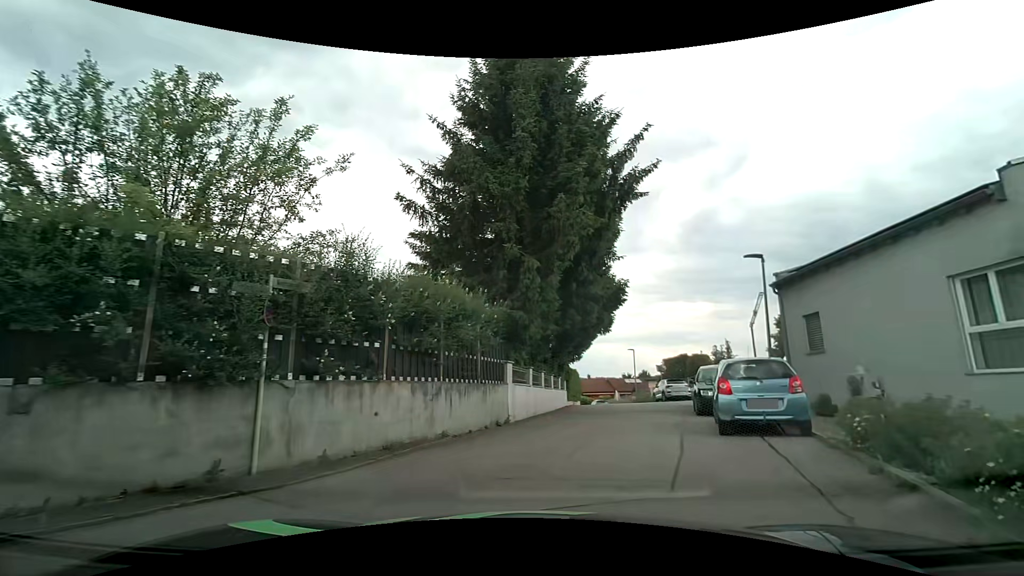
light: Day
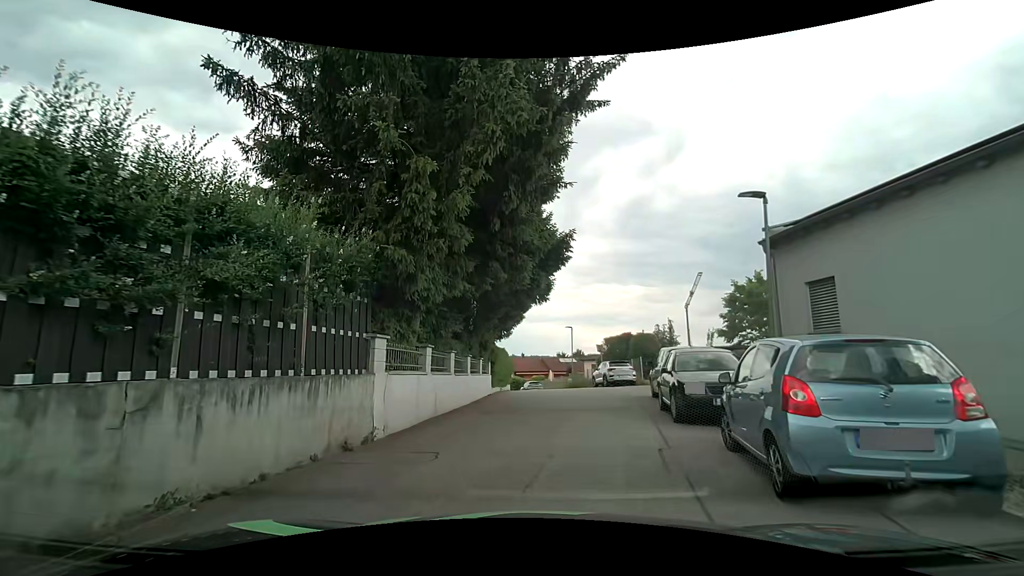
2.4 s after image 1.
(+0.7, +5.8) m; +8°
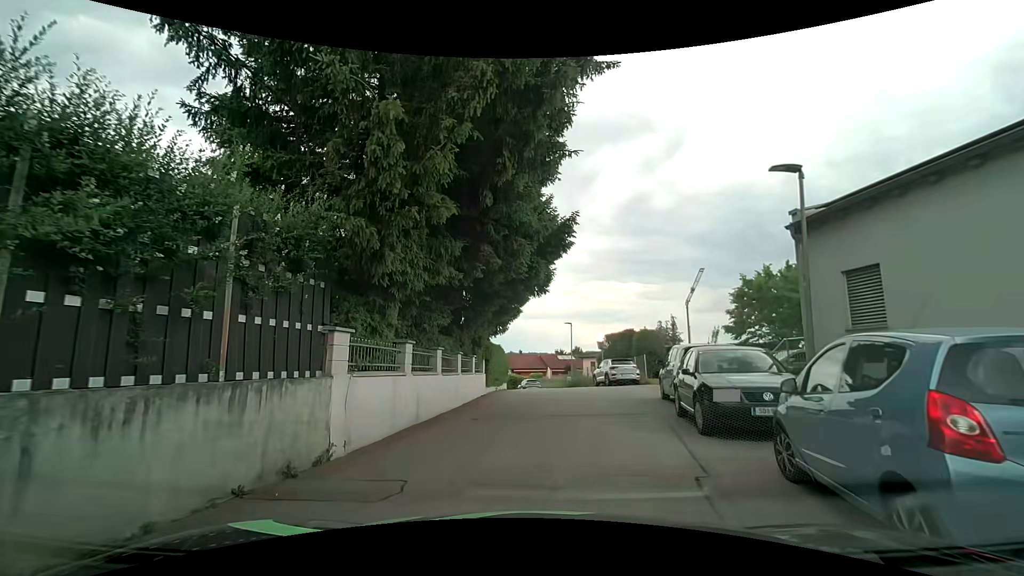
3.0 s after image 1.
(0.0, +1.6) m; 0°
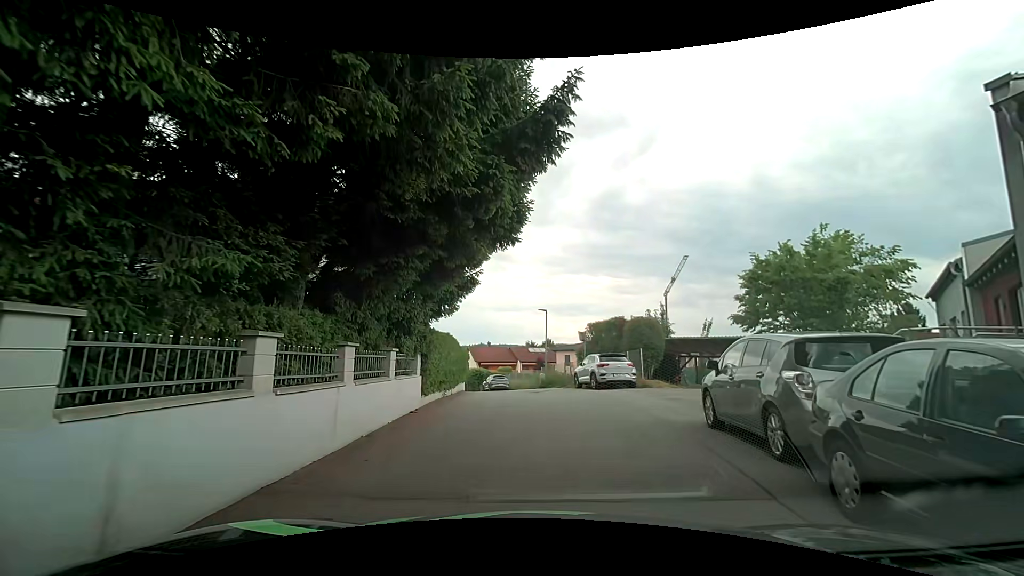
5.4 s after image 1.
(+0.1, +6.8) m; +5°
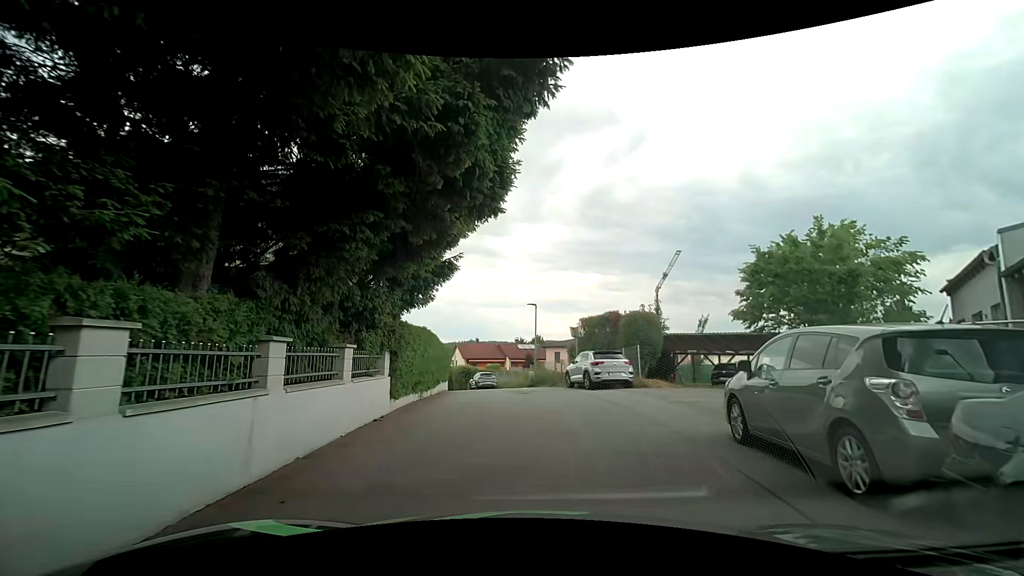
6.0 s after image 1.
(0.0, +1.8) m; +1°
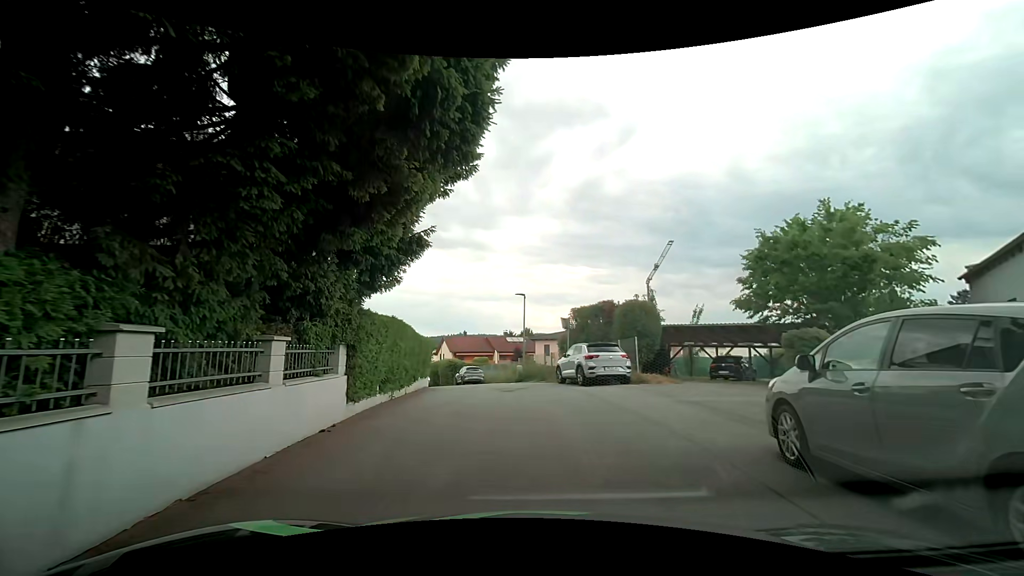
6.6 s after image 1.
(0.0, +1.9) m; +2°
